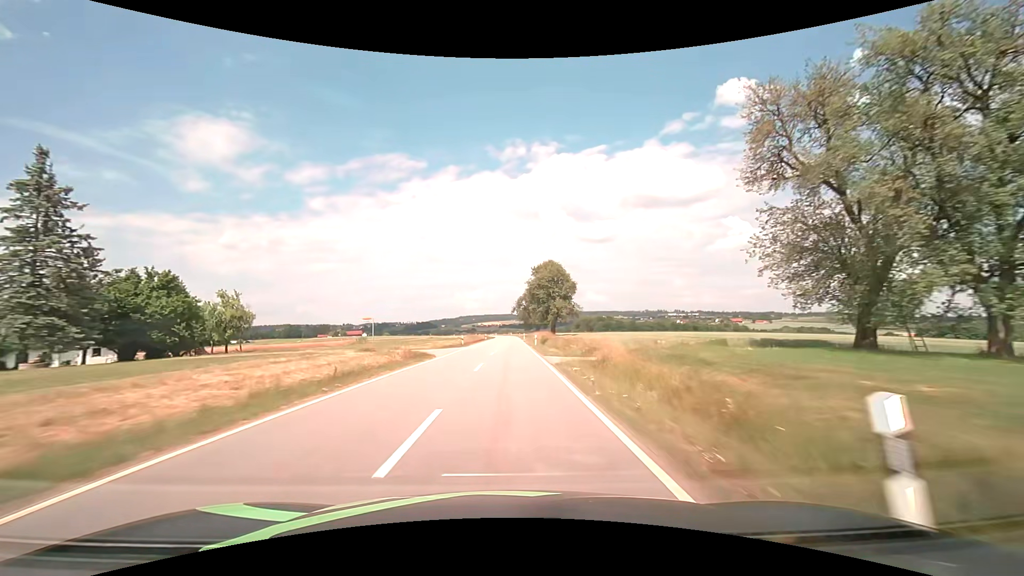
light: Day
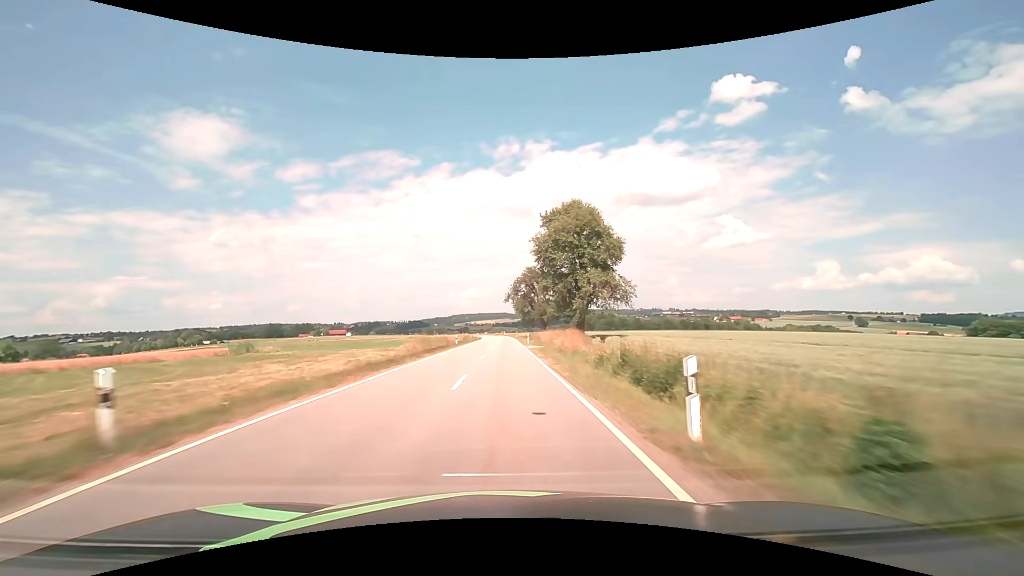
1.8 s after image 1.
(+0.4, +42.4) m; +1°
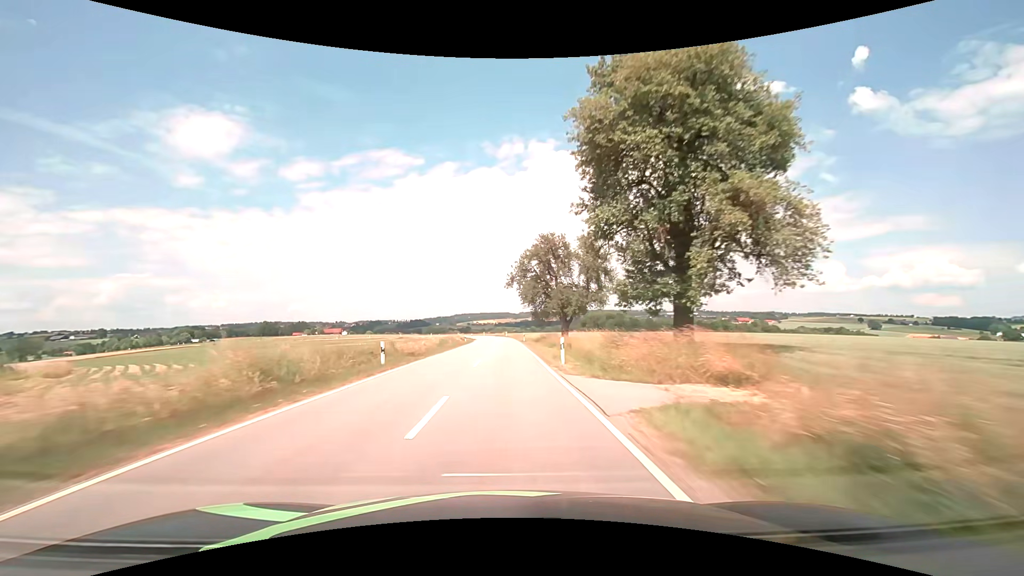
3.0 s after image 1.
(0.0, +29.5) m; 0°
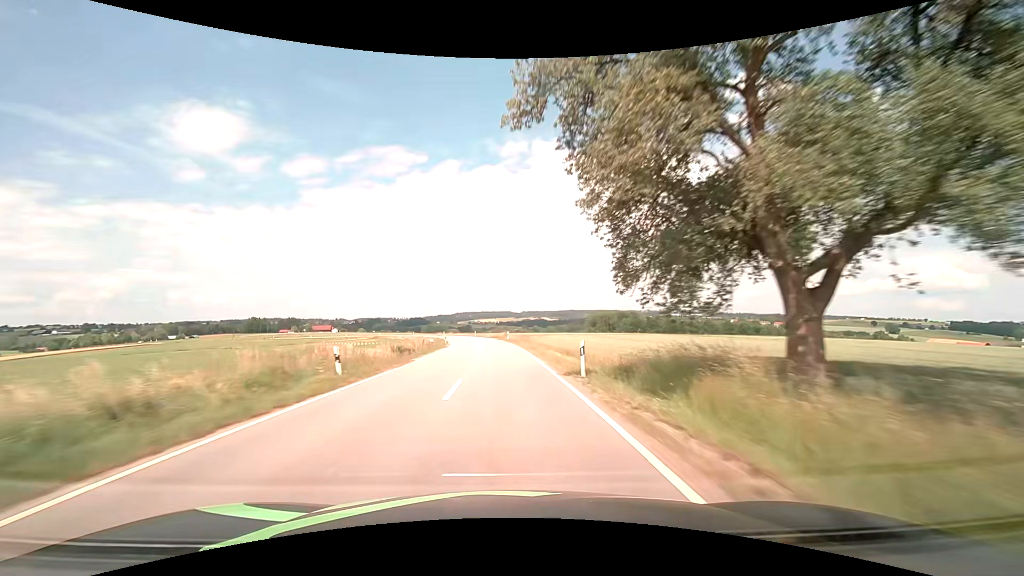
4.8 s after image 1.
(-0.2, +45.5) m; 0°
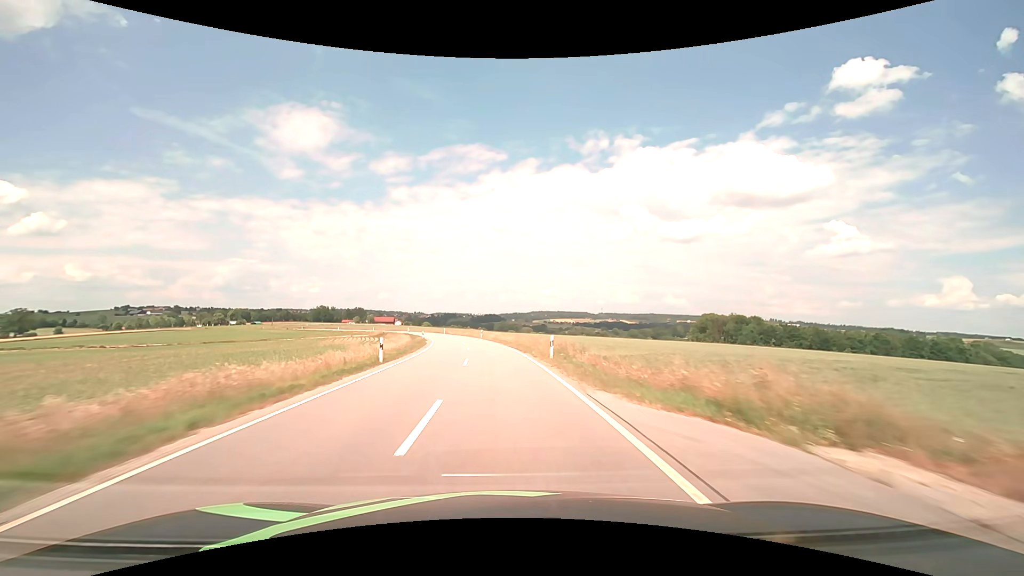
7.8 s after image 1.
(-4.6, +77.2) m; -8°
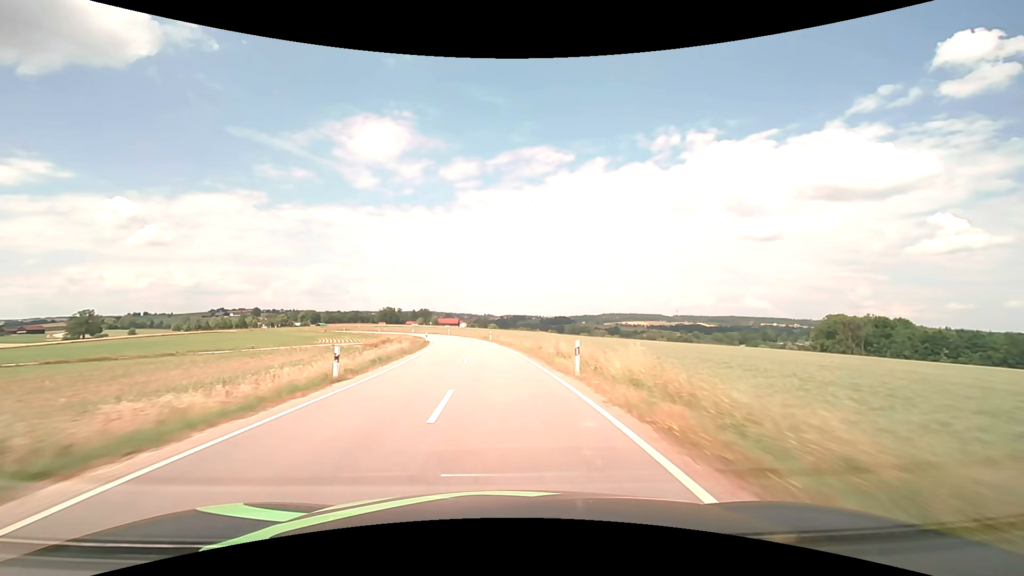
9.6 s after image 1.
(-3.2, +46.8) m; -8°
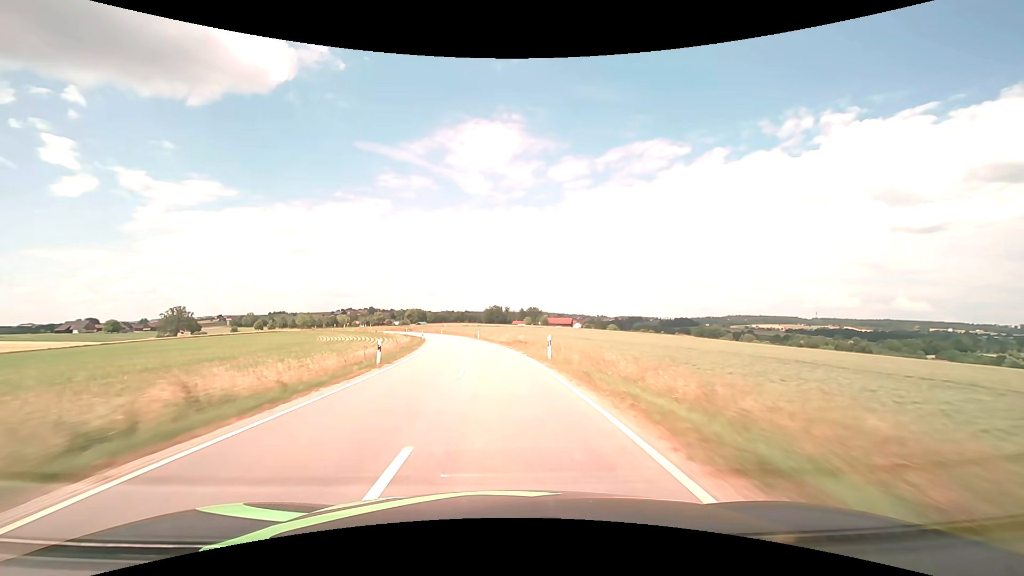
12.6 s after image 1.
(-8.5, +78.1) m; -12°
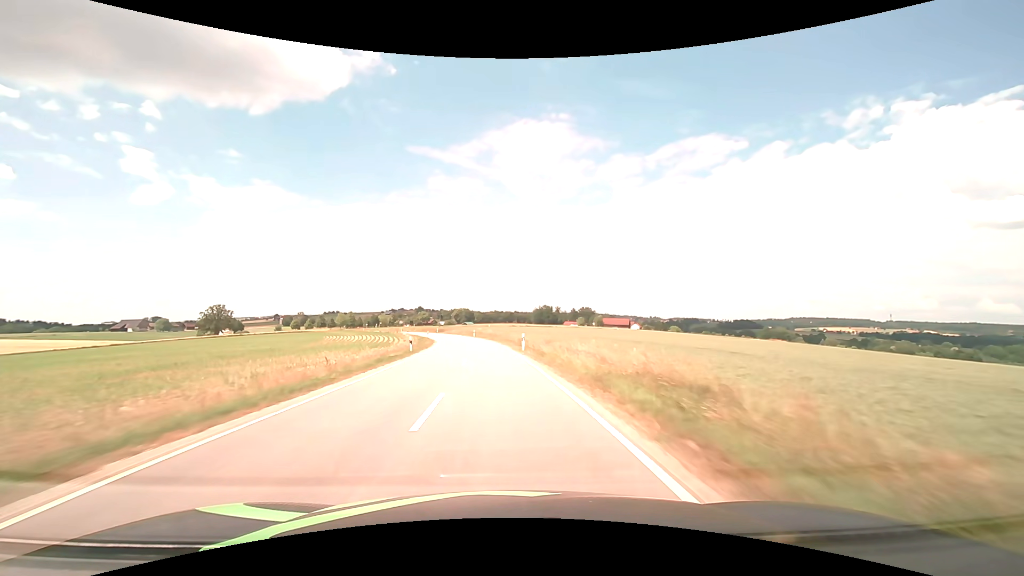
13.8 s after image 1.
(-1.6, +31.5) m; -6°
(0, +10) (-1, +20) (-1, +30) (-2, +40) (-3, +50) (-5, +60) (-6, +70) (-8, +79) (-11, +89) (-13, +99) m
